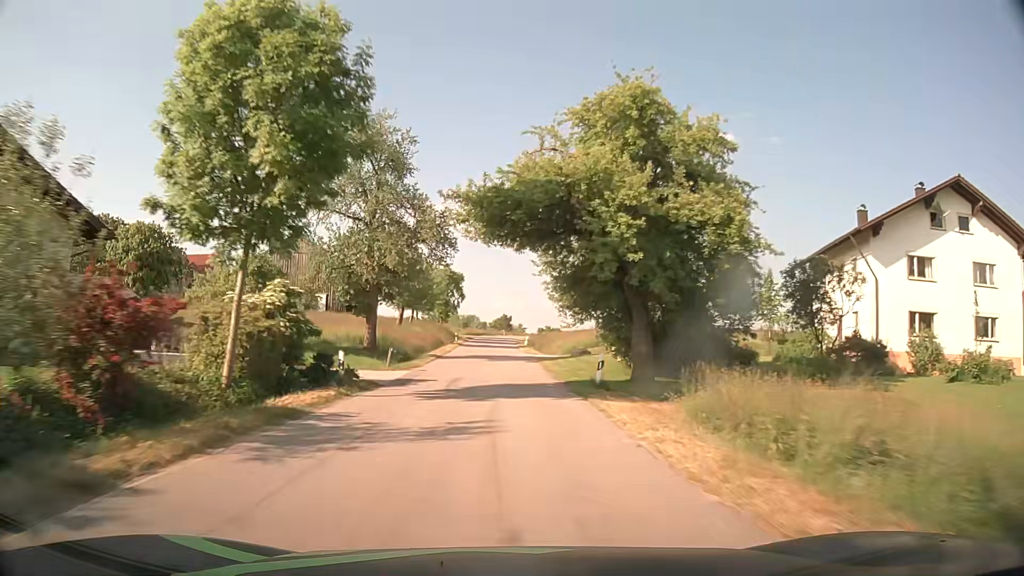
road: tertiary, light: Day
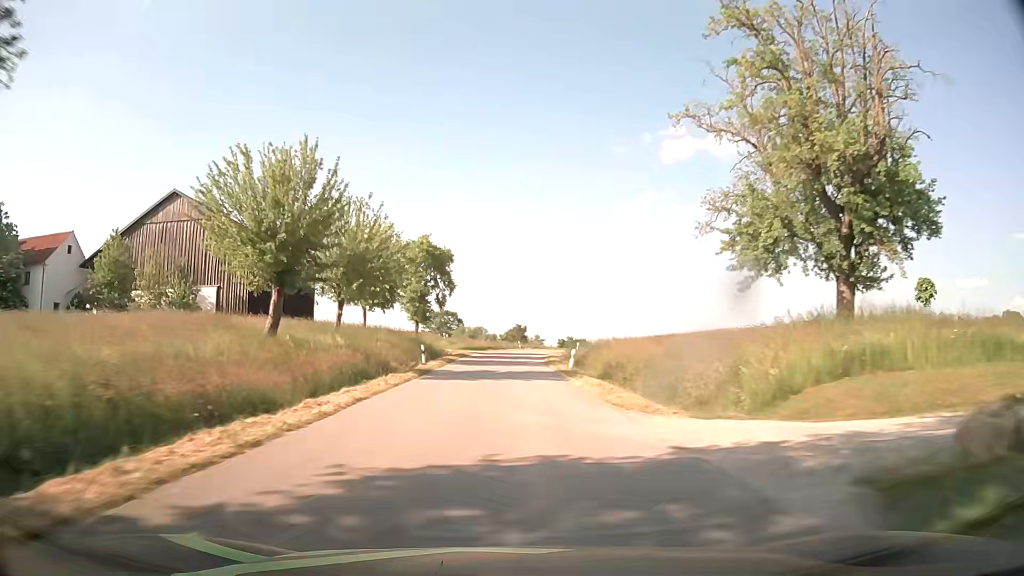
(-0.4, +36.1) m; -2°
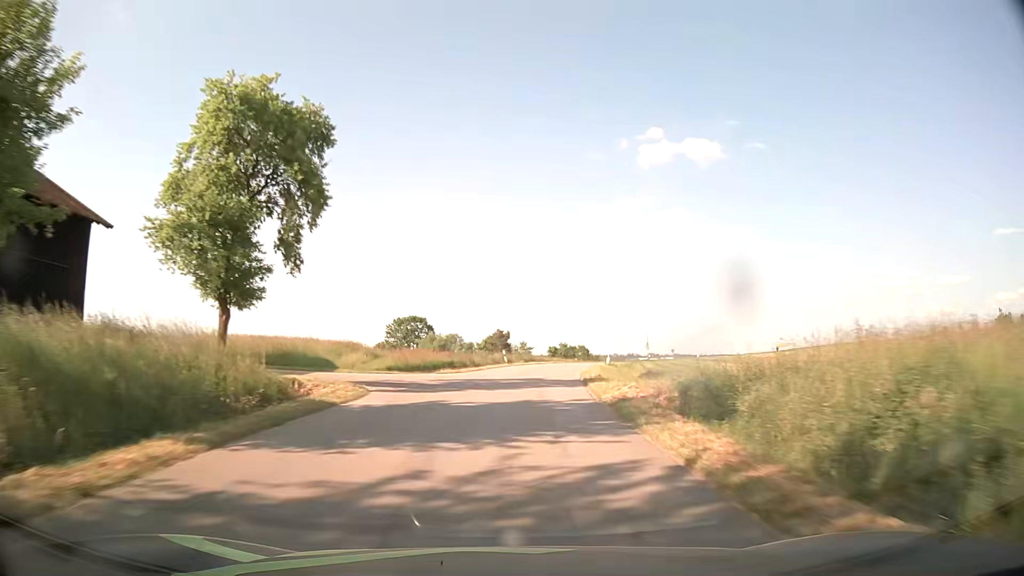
(+0.7, +35.9) m; +2°
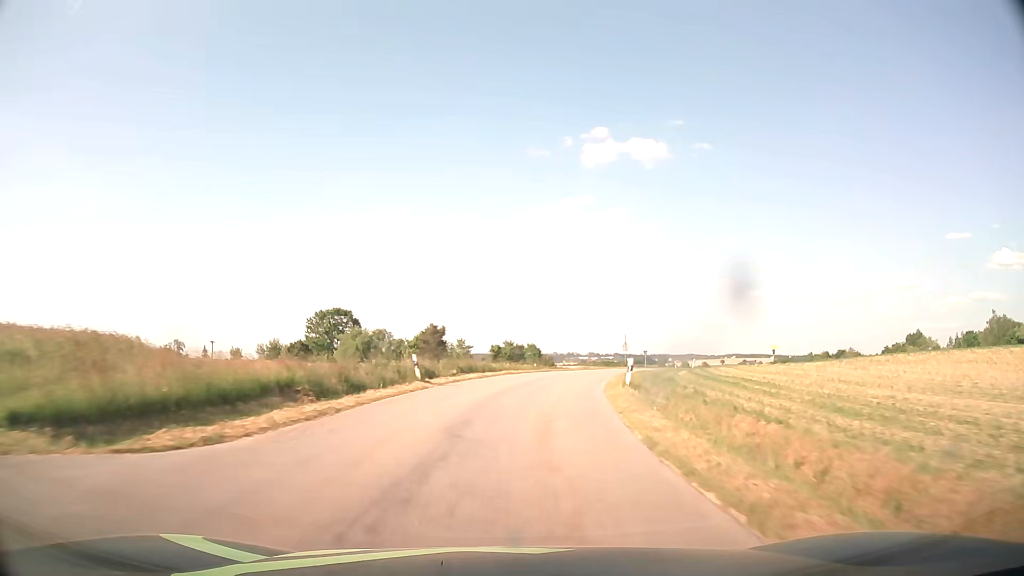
(+0.7, +23.8) m; +5°
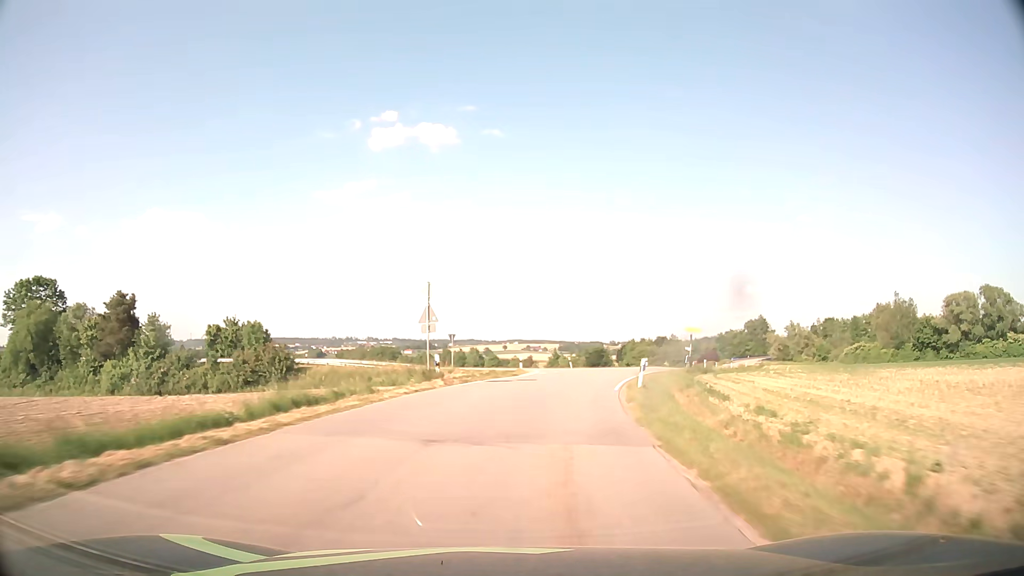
(+6.9, +47.2) m; +18°
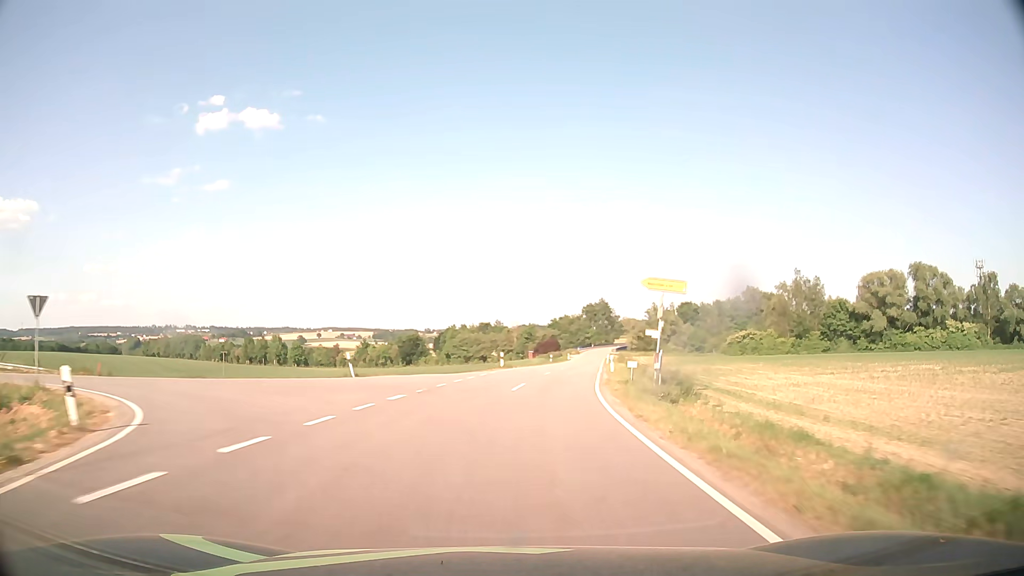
(+4.9, +35.7) m; +16°
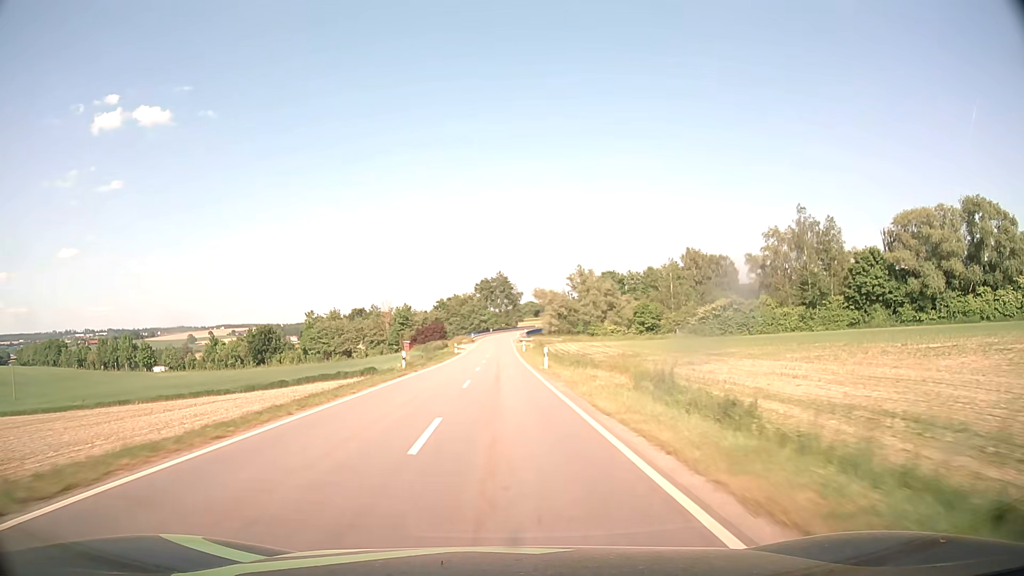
(+5.7, +48.6) m; +10°
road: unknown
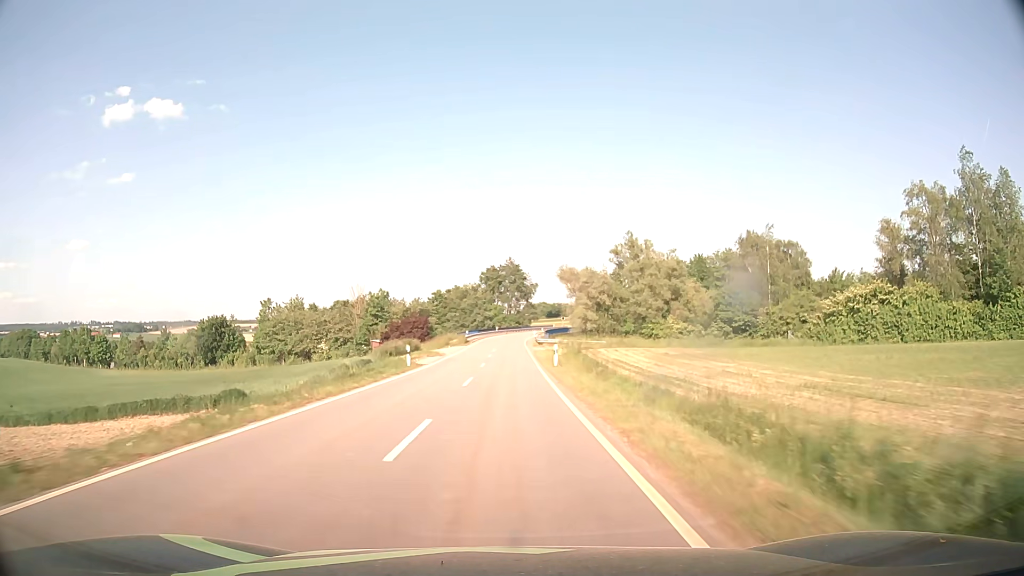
(0.0, +37.2) m; -1°
